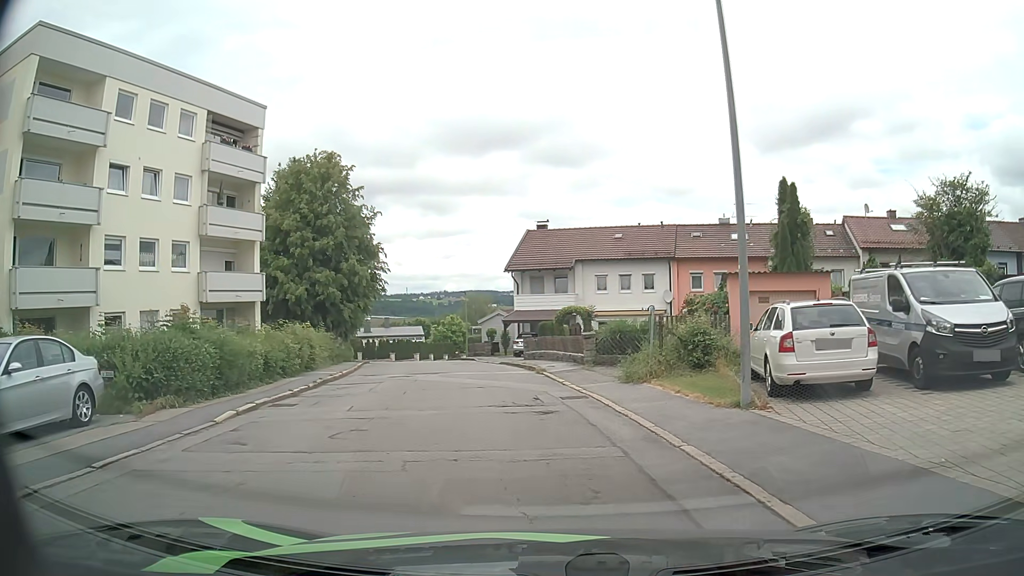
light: Day
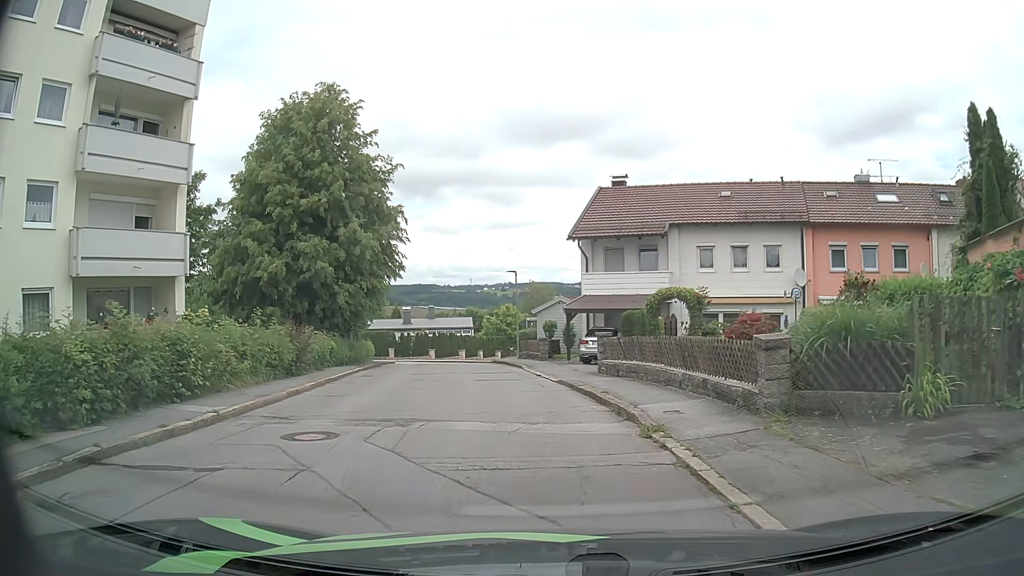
(-0.4, +12.6) m; -5°
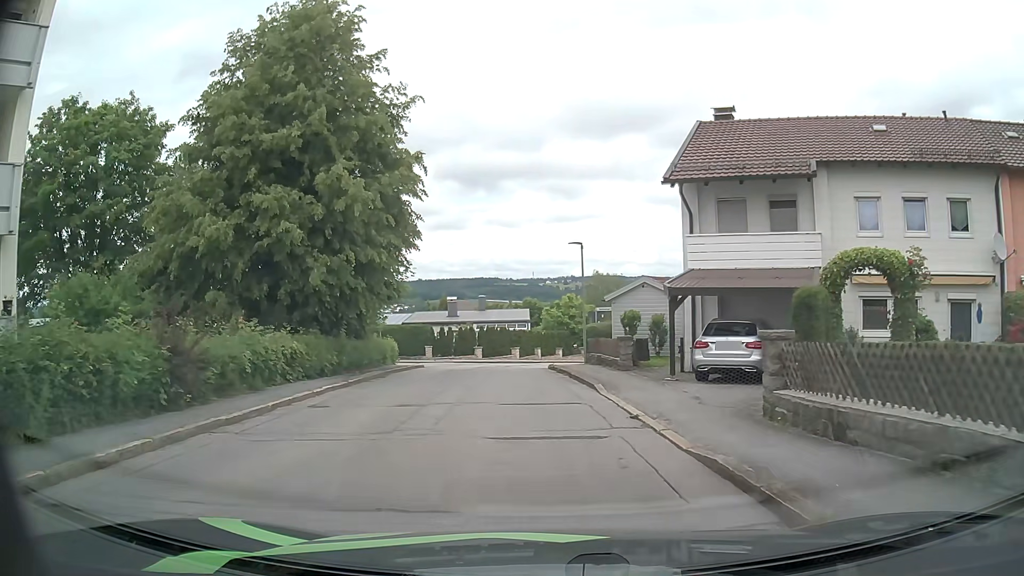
(-0.5, +10.4) m; -5°
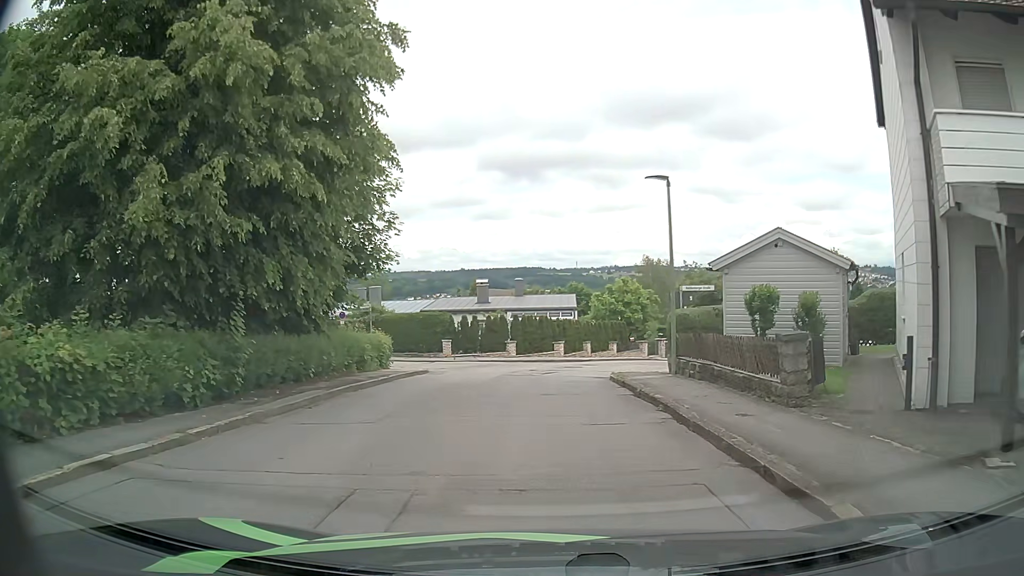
(-0.5, +10.9) m; -3°
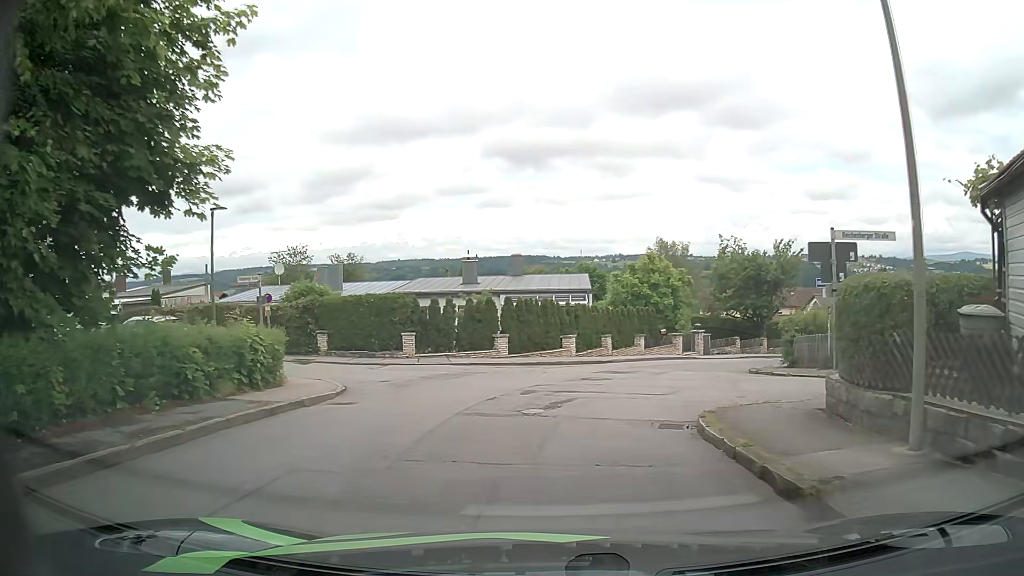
(-0.2, +11.4) m; 0°
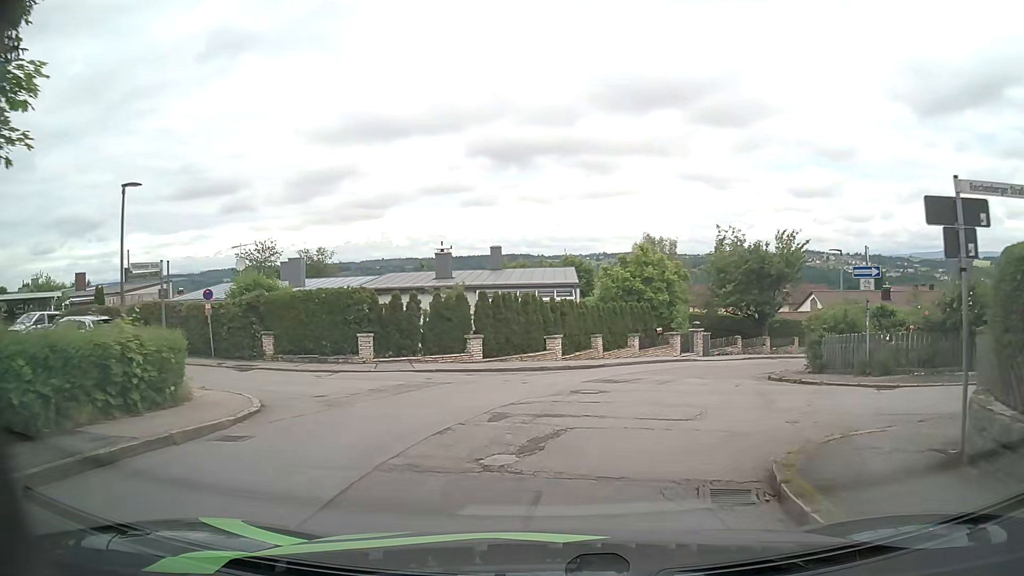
(0.0, +4.0) m; -1°
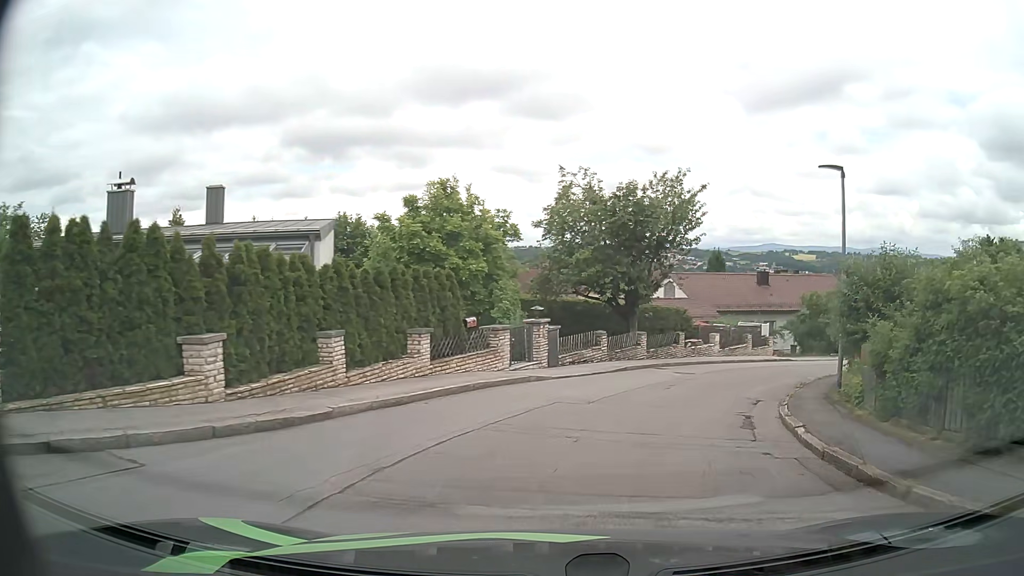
(+2.0, +15.4) m; +16°
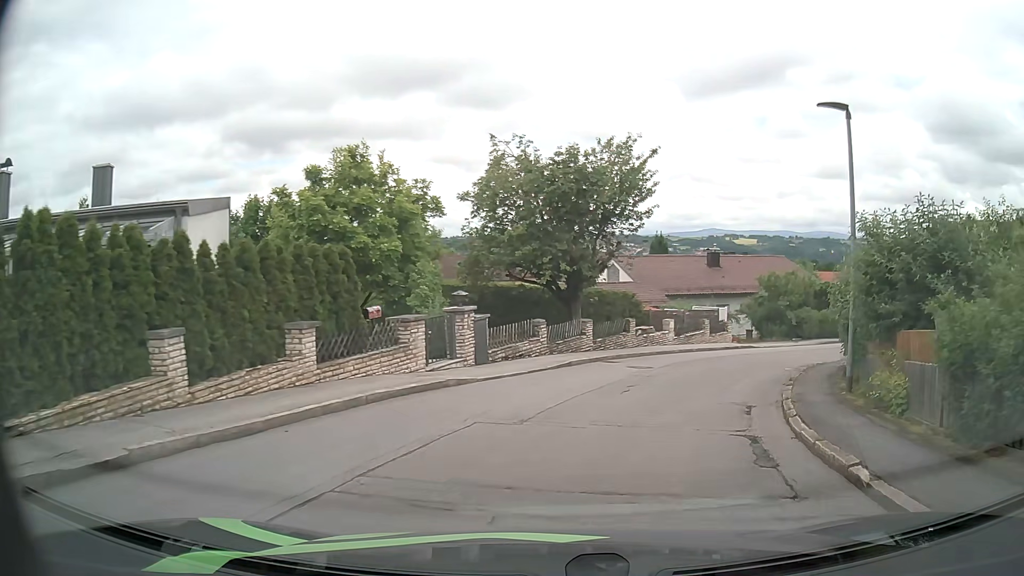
(+0.2, +3.7) m; +6°
